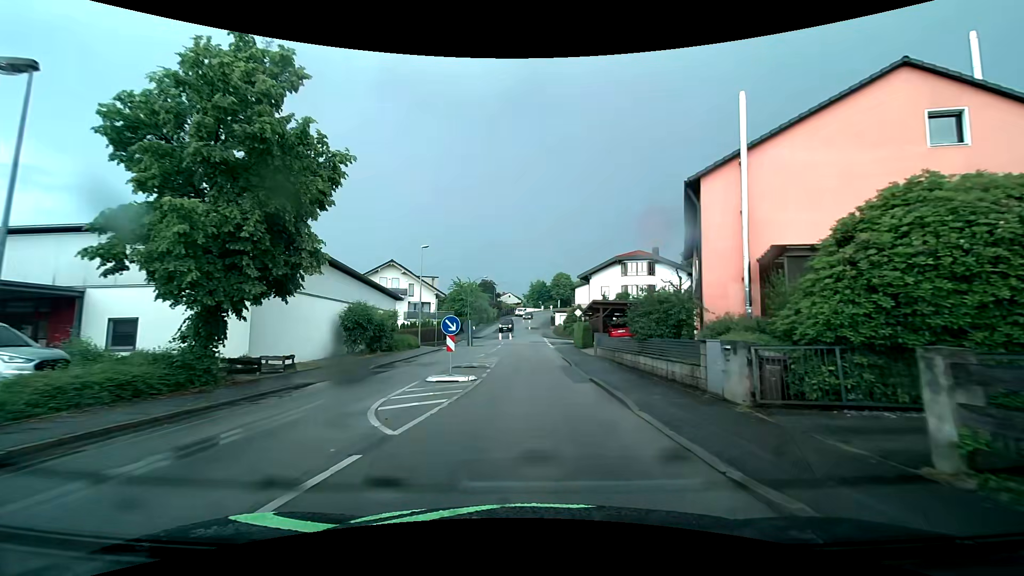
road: residential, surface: asphalt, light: Day
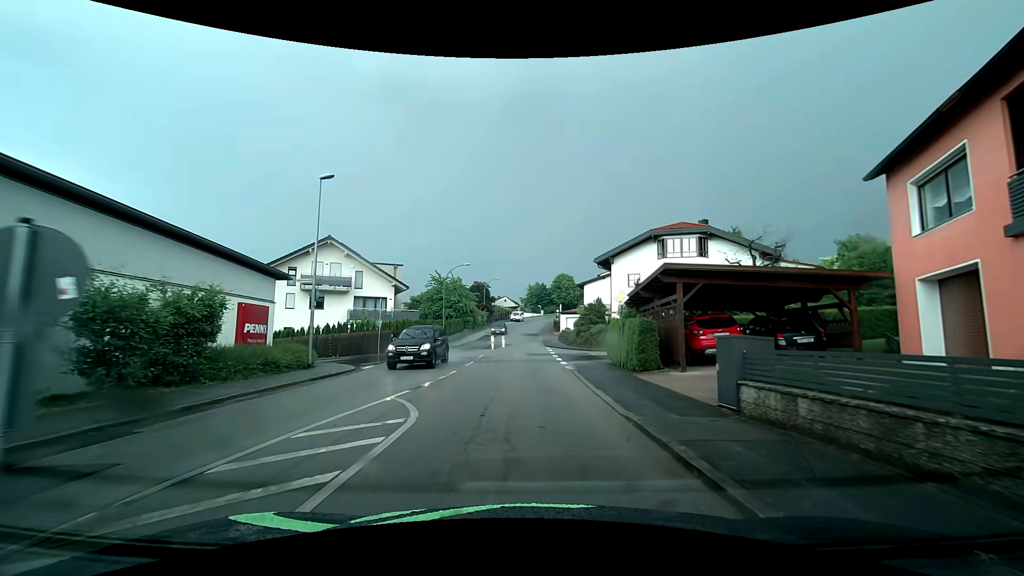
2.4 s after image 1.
(+0.2, +18.8) m; +1°
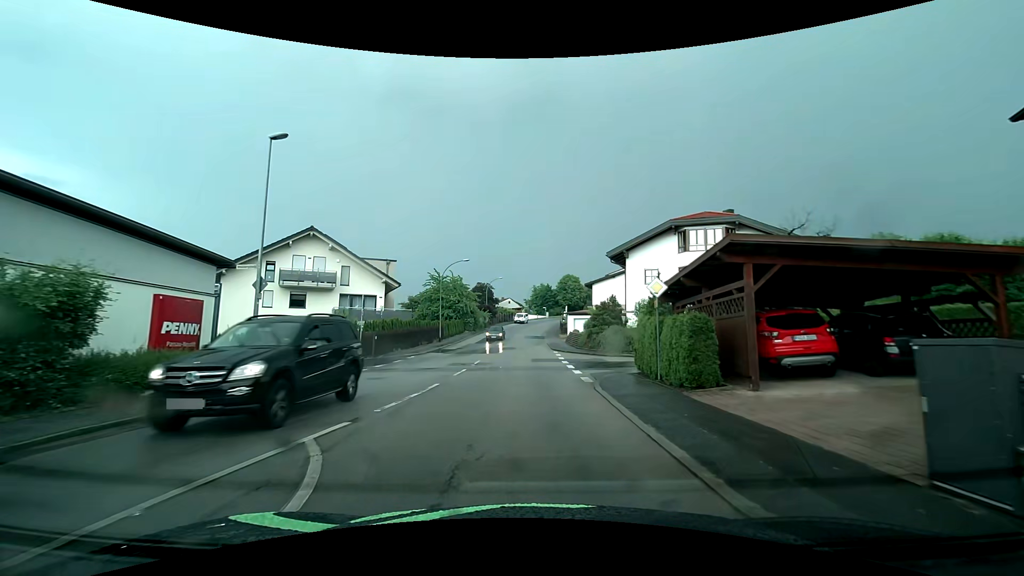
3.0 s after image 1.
(-0.1, +4.6) m; -3°
(0, +10) (0, +20) (0, +30) (0, +40) (0, +50) (+1, +60) (+1, +70) (+2, +80) (+3, +90) (+5, +100) m
